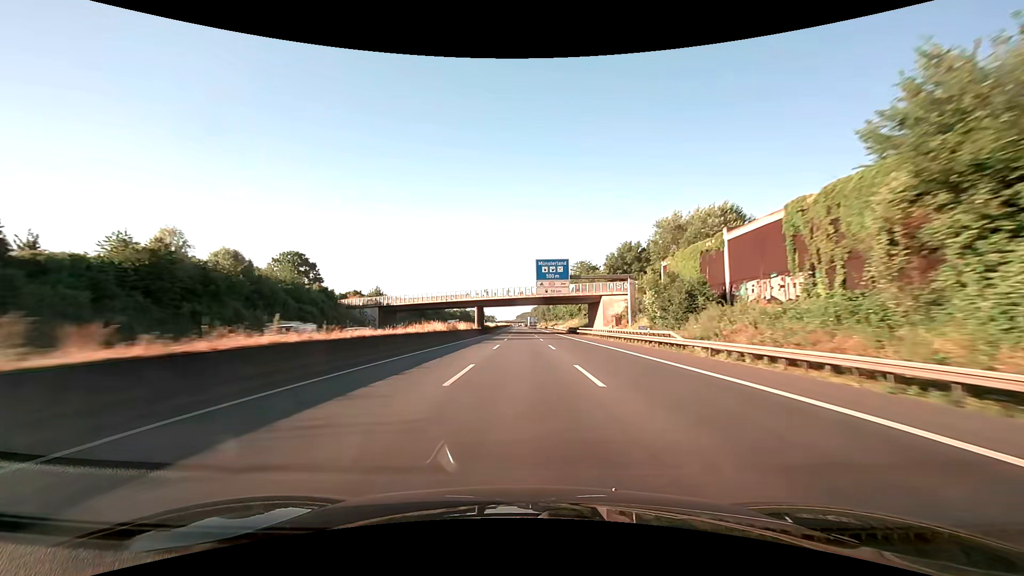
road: motorway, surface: asphalt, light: Day
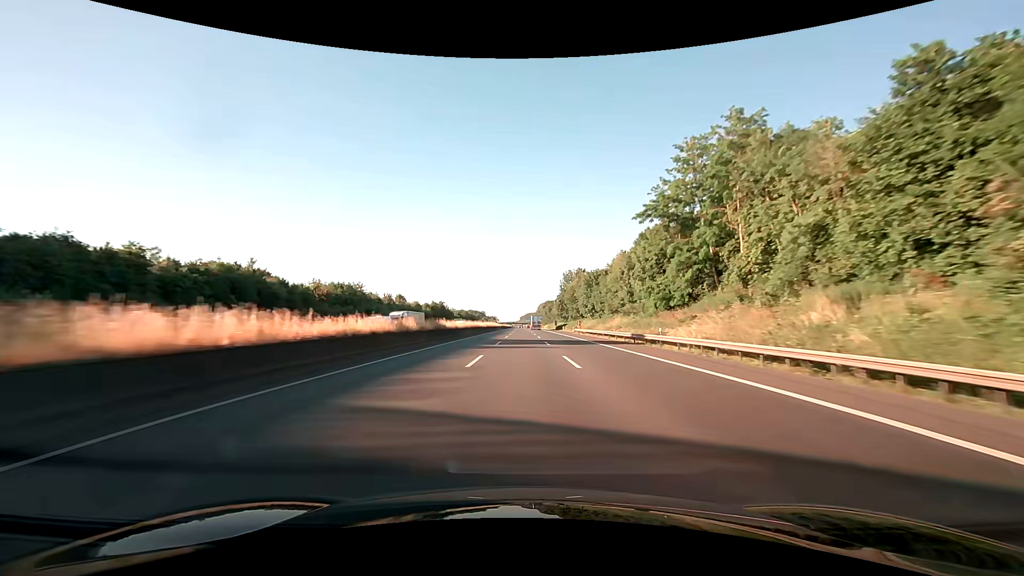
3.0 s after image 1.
(-0.4, +103.2) m; 0°
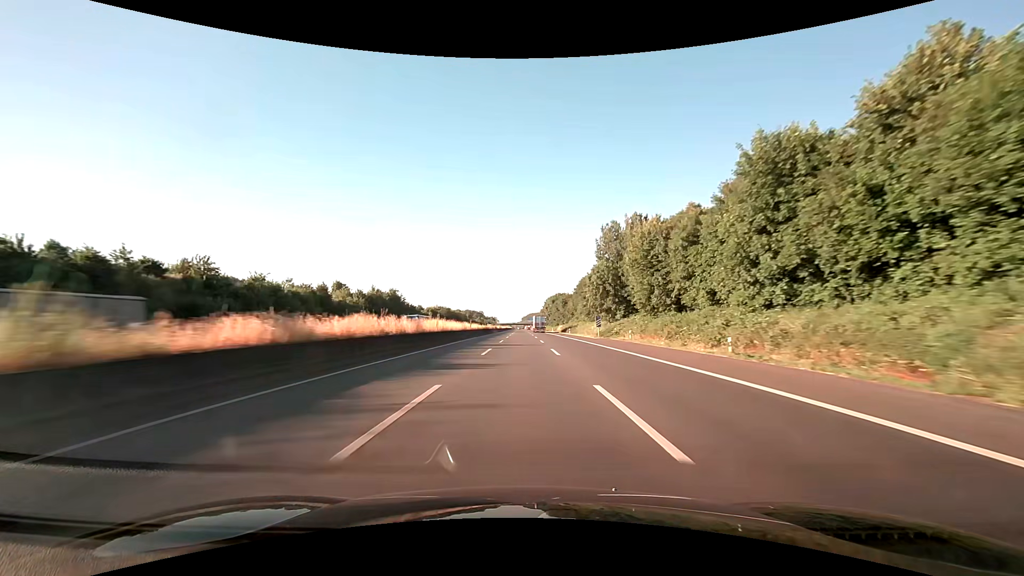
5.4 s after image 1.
(-0.4, +82.4) m; 0°
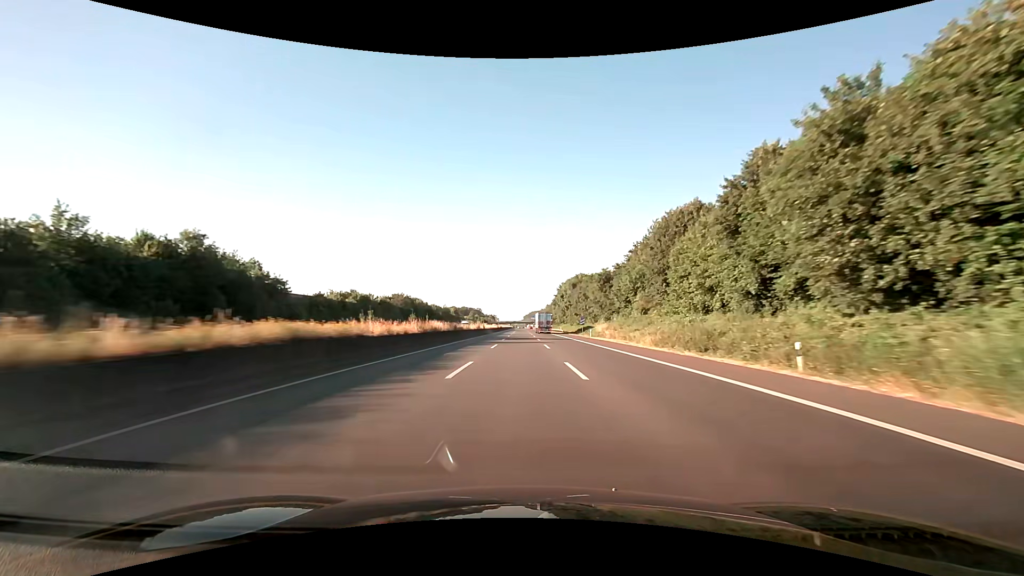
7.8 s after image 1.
(-0.3, +82.4) m; 0°
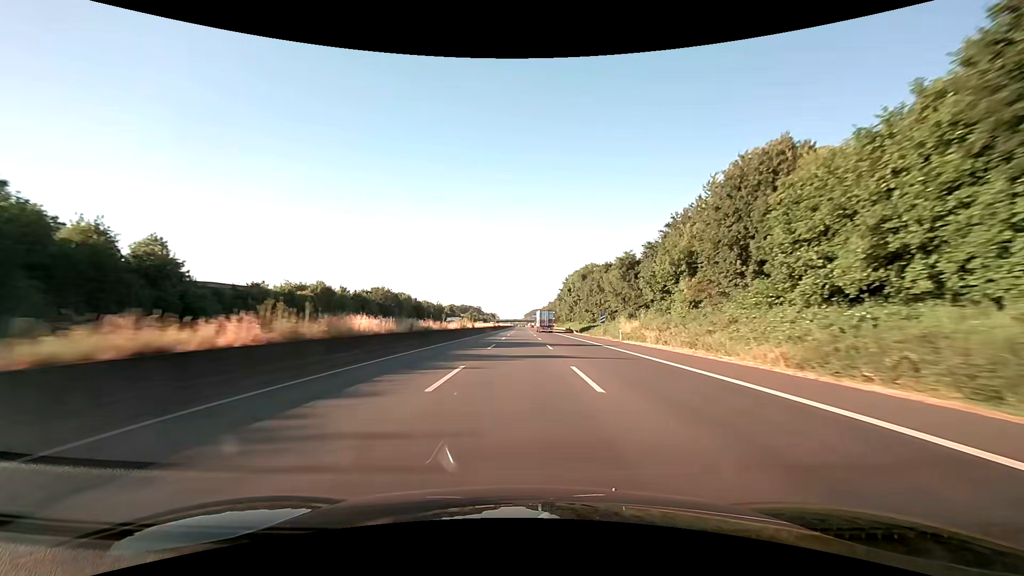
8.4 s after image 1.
(0.0, +20.6) m; 0°
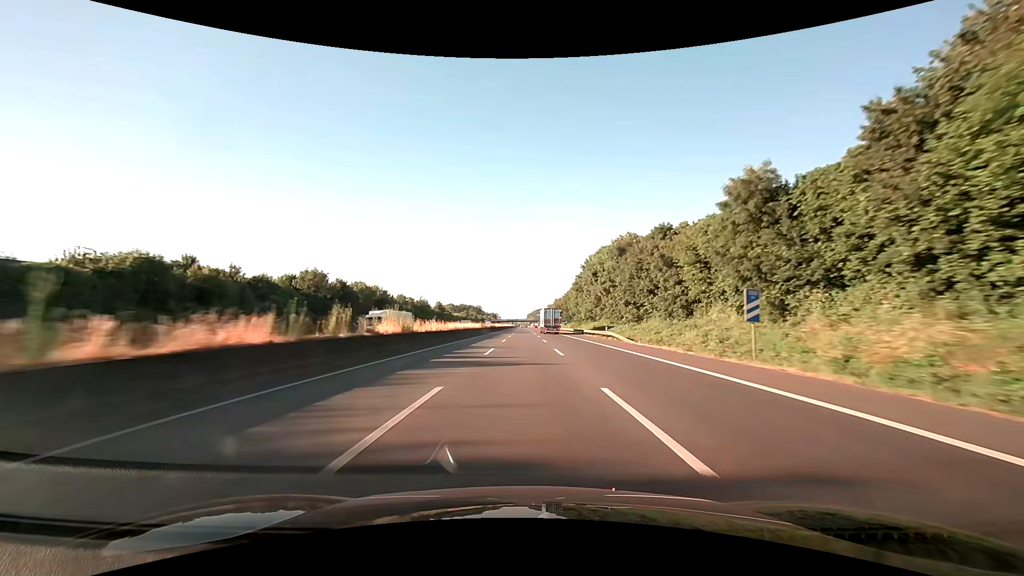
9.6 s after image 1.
(-0.1, +41.3) m; 0°
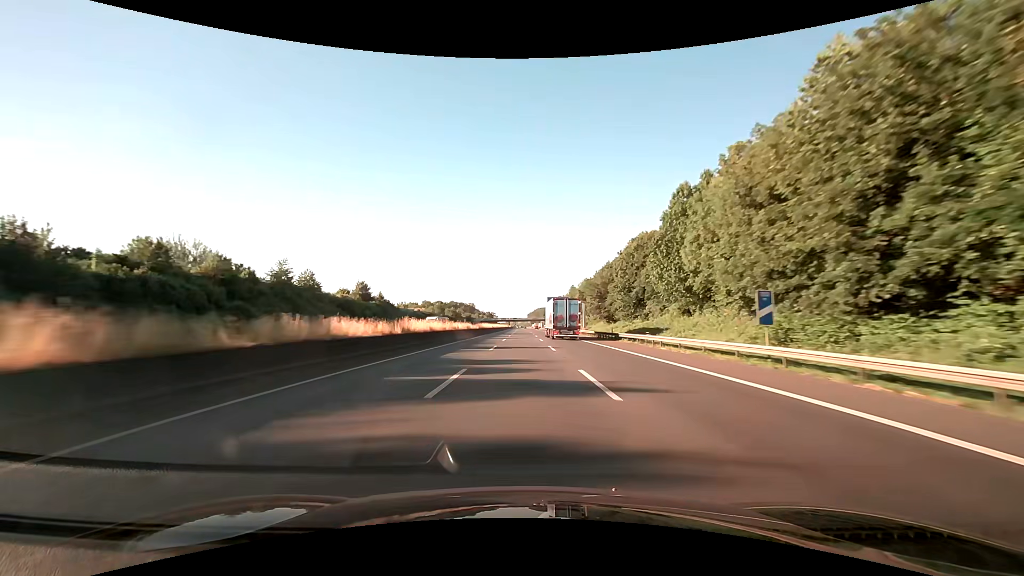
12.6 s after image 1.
(+0.1, +103.3) m; 0°
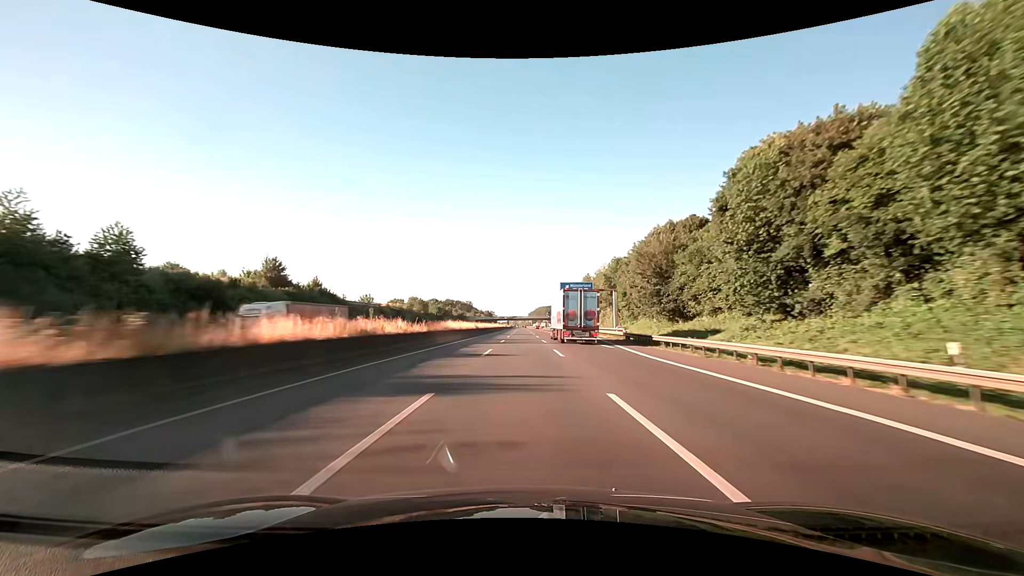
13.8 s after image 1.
(0.0, +41.3) m; 0°
(0, +10) (0, +20) (0, +30) (0, +40) (0, +50) (0, +60) (0, +70) (0, +80) (0, +90) (0, +100) m
